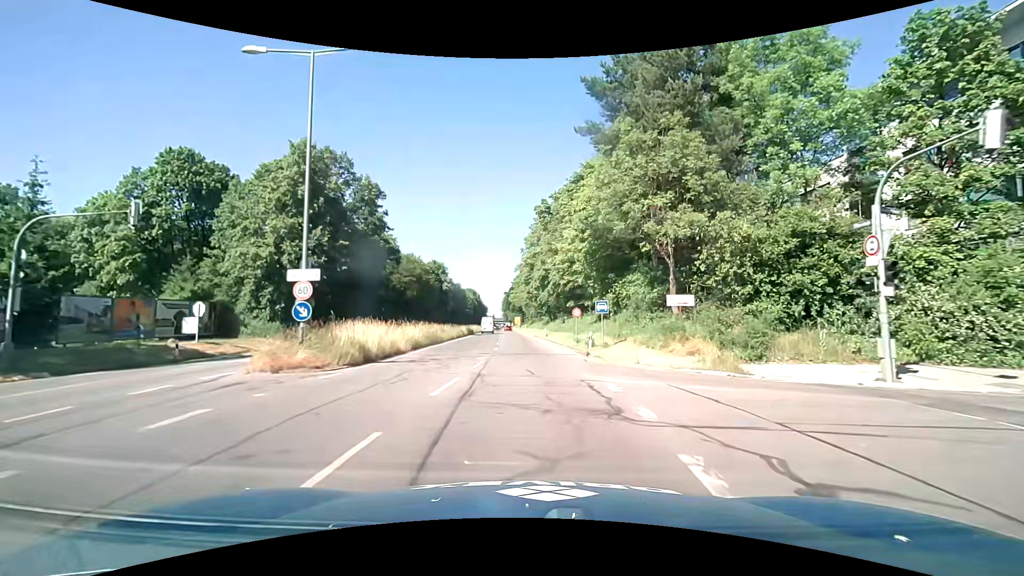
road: primary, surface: asphalt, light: Day
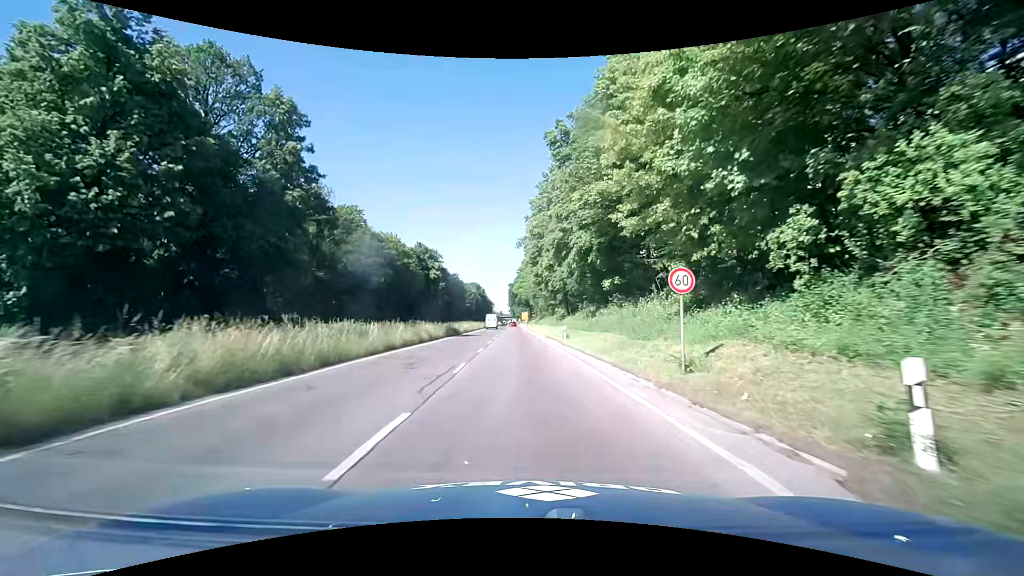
(+0.2, +22.7) m; -1°
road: trunk
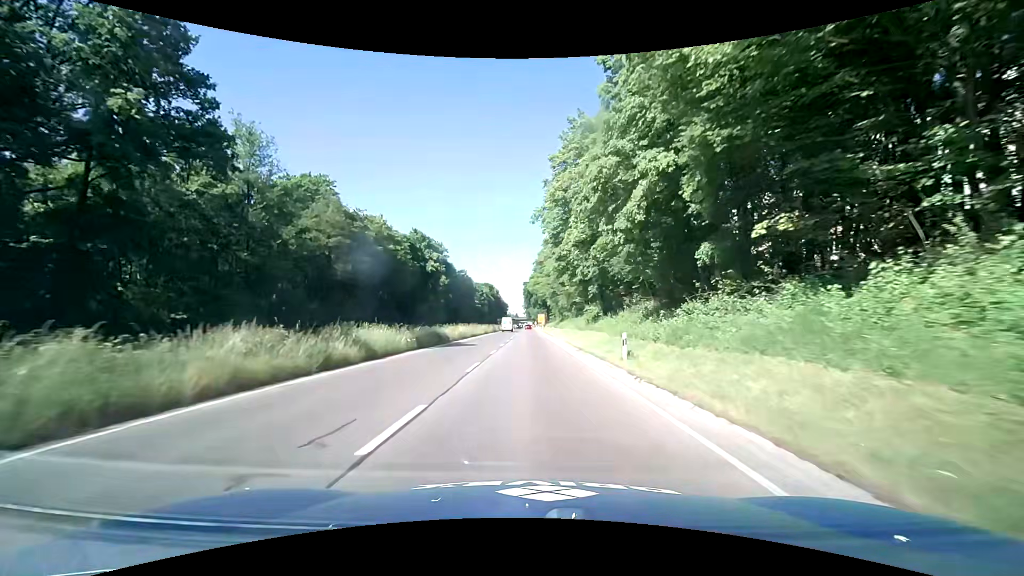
(-0.2, +17.1) m; -1°
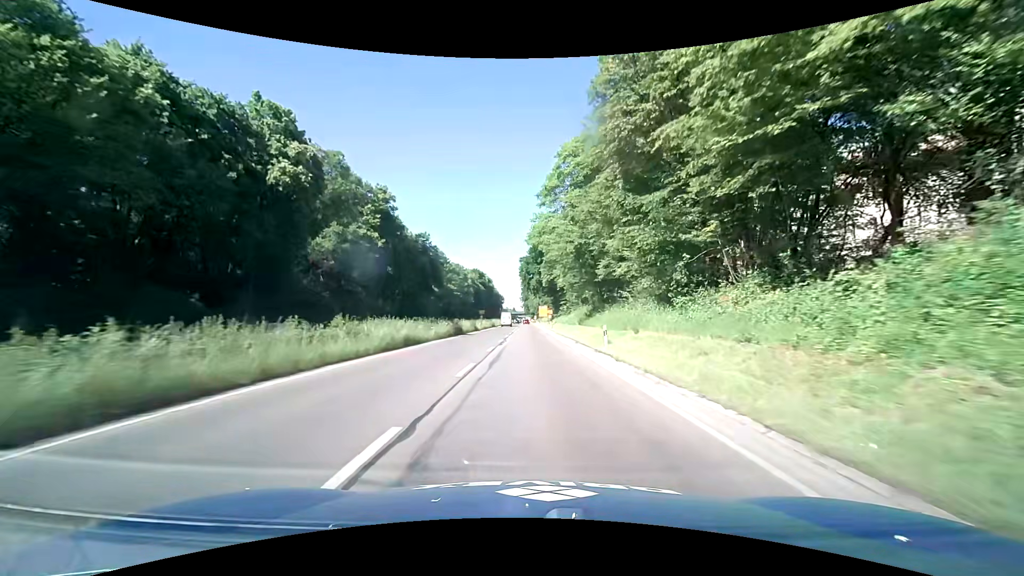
(-0.5, +47.3) m; 0°
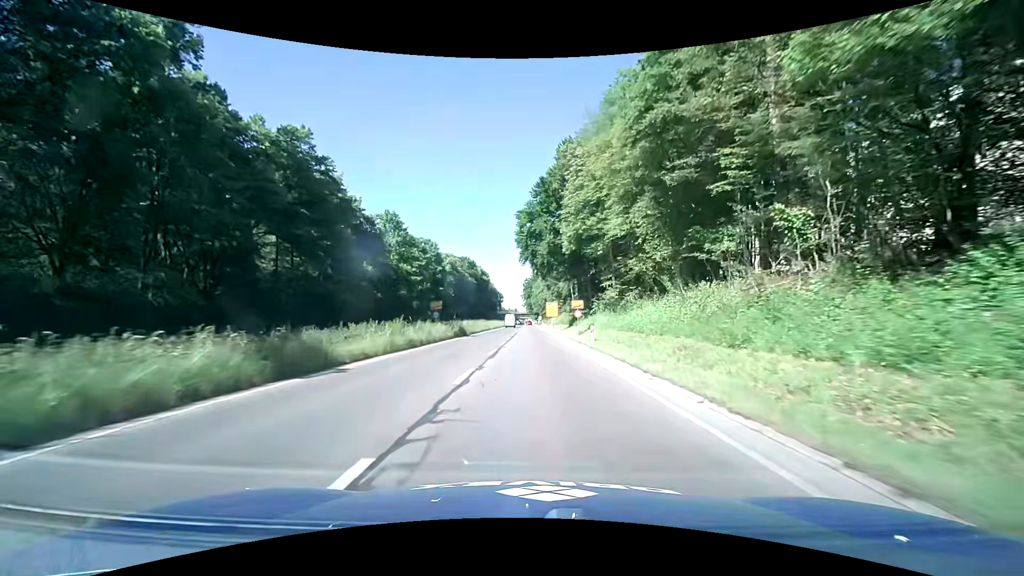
(-0.2, +45.5) m; 0°
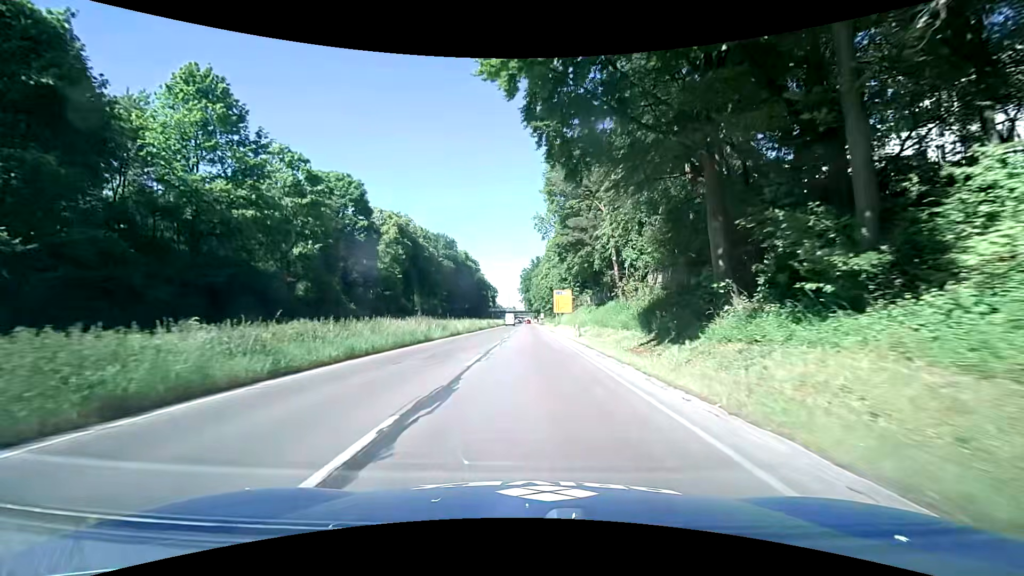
(-0.1, +43.4) m; 0°
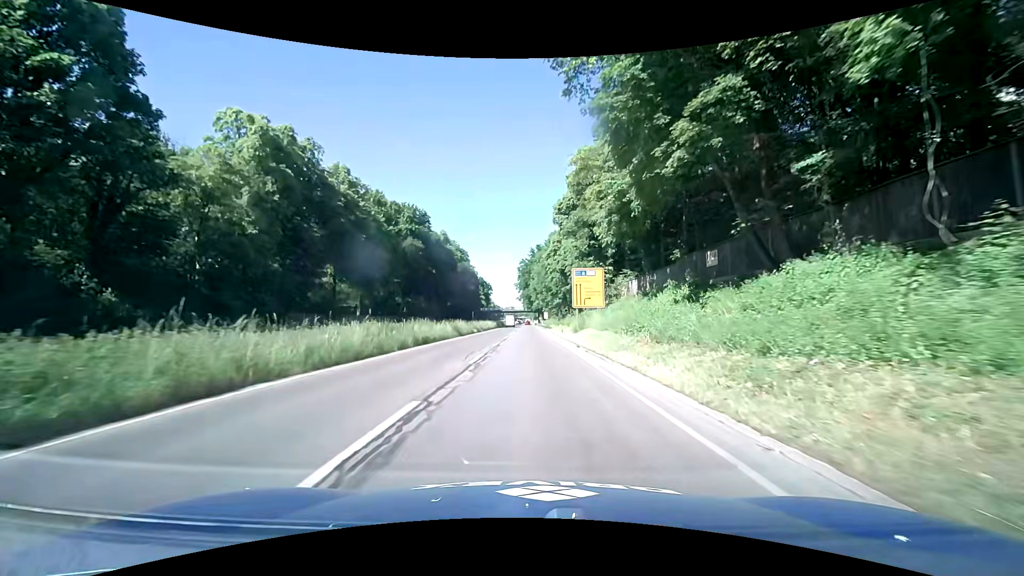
(0.0, +34.2) m; -1°
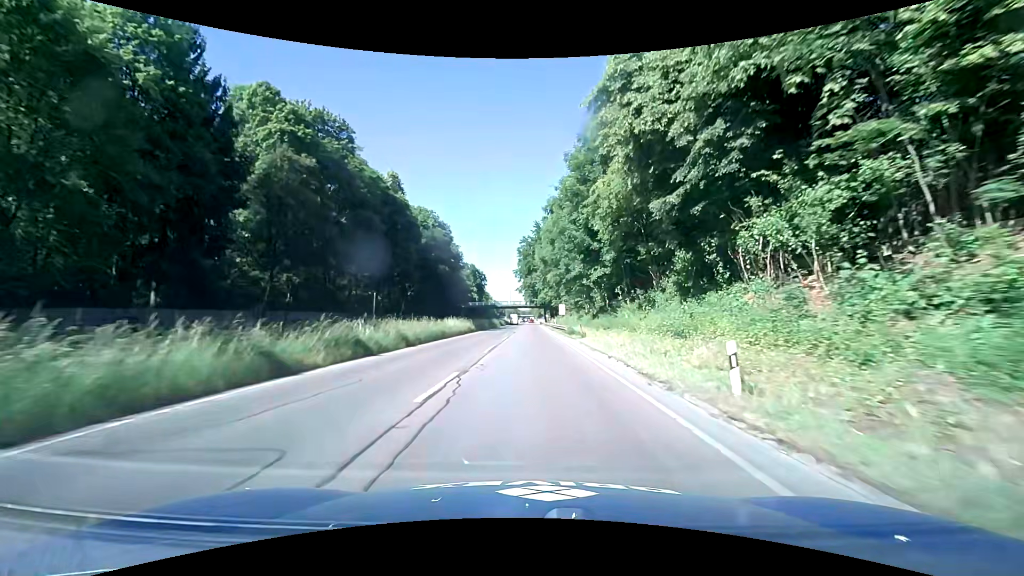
(+0.5, +43.4) m; 0°
(0, +10) (0, +20) (0, +30) (0, +40) (0, +50) (0, +60) (0, +70) (0, +80) (0, +90) (0, +100) m
